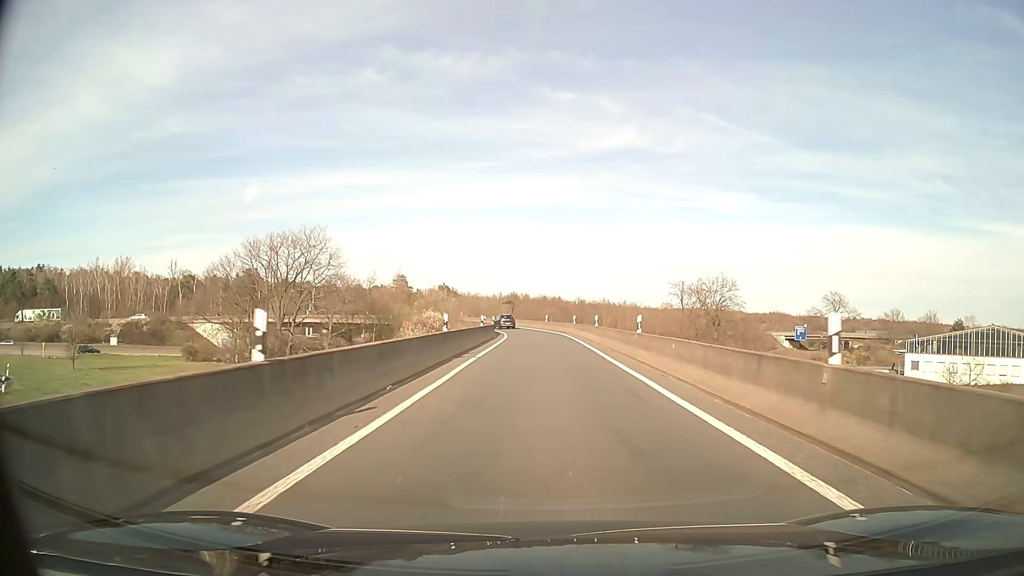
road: motorway_link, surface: asphalt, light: Day
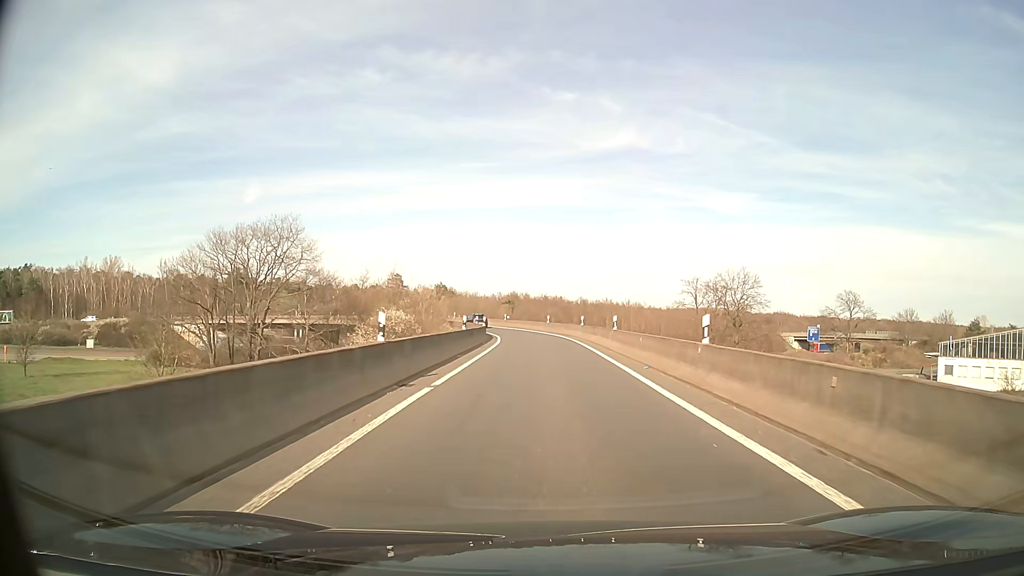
(0.0, +8.9) m; 0°
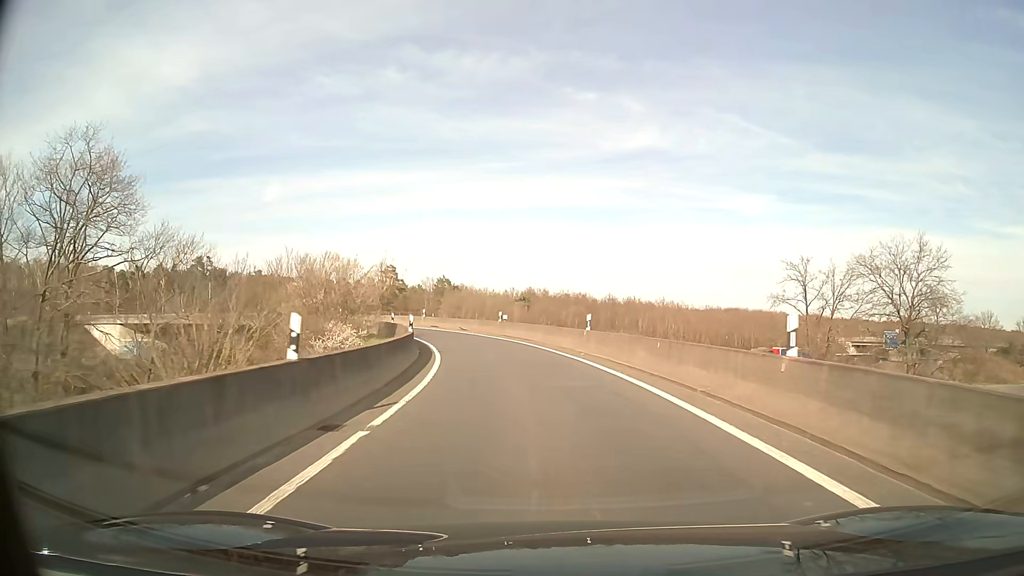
(-0.4, +34.8) m; -2°
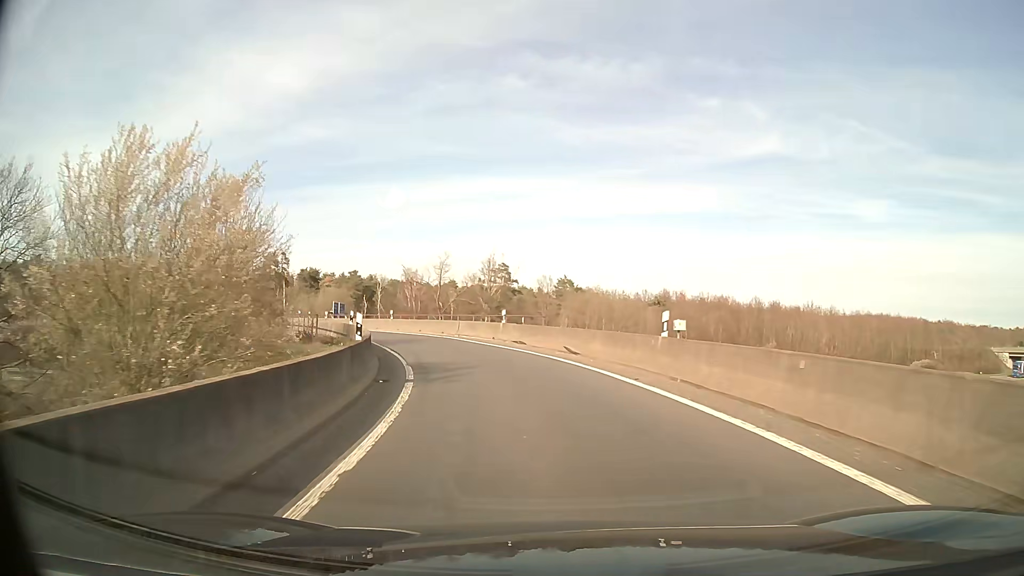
(-2.1, +25.6) m; -11°
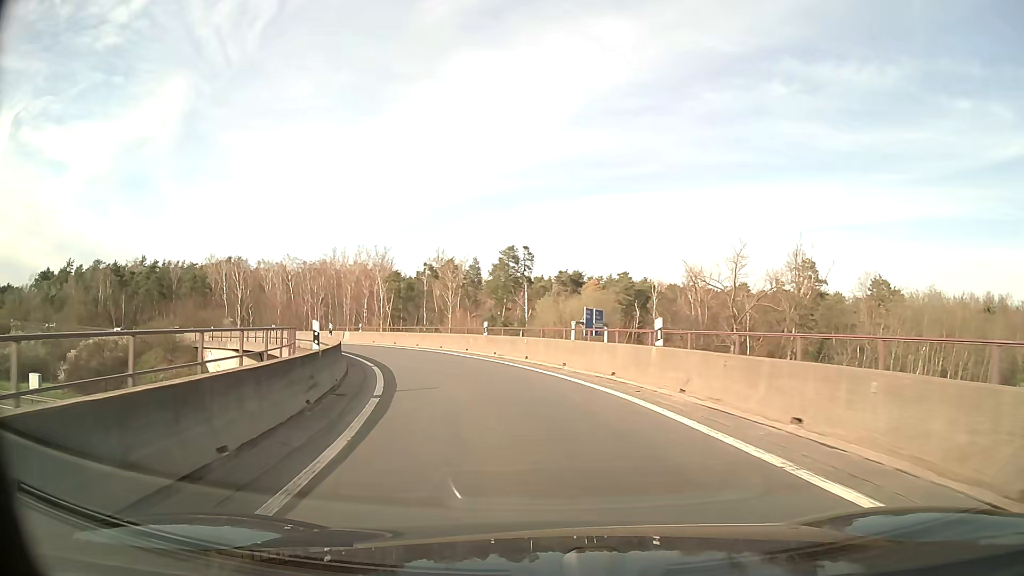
(-6.5, +32.8) m; -24°
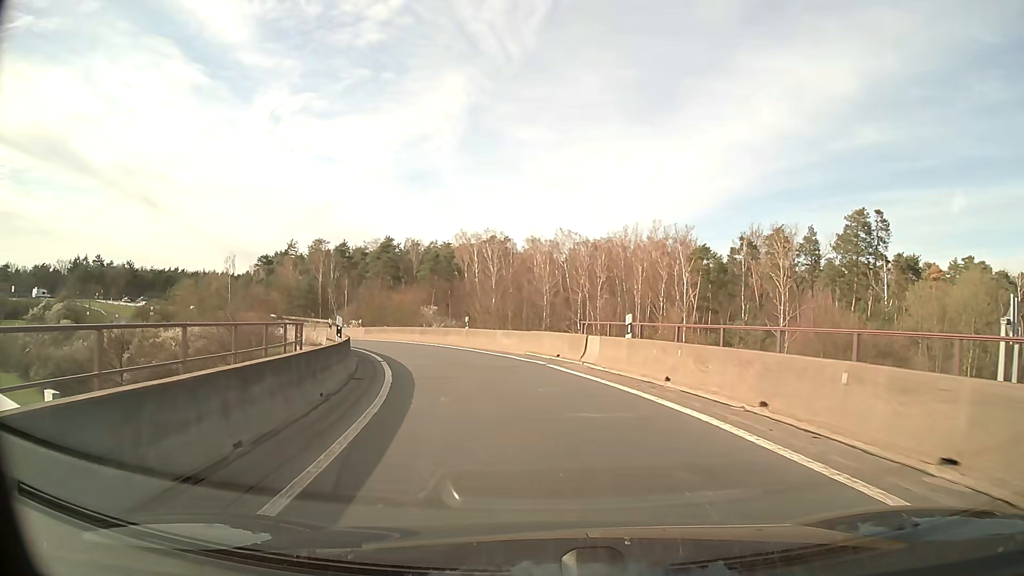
(-7.2, +32.3) m; -25°
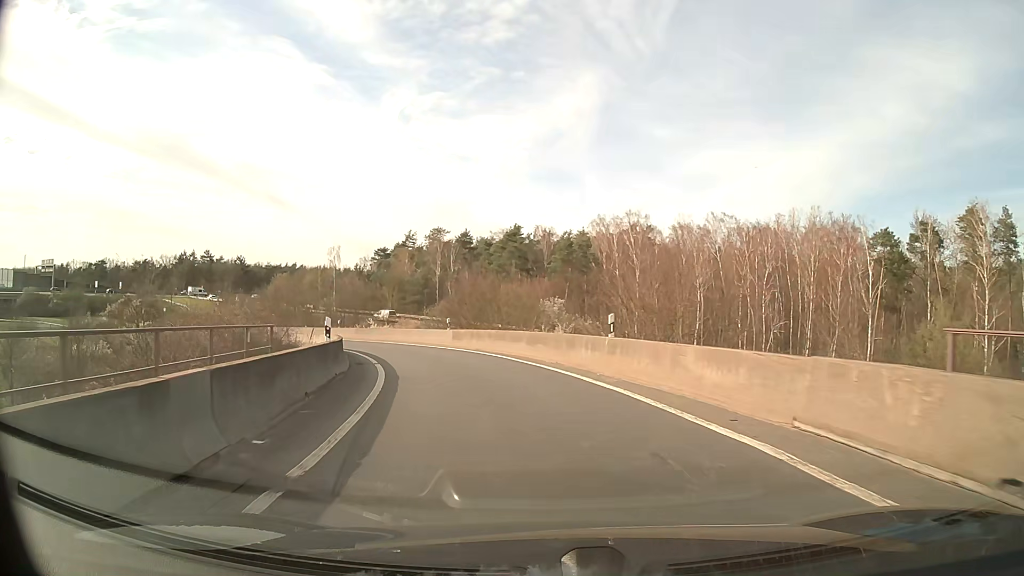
(-1.7, +16.4) m; -12°
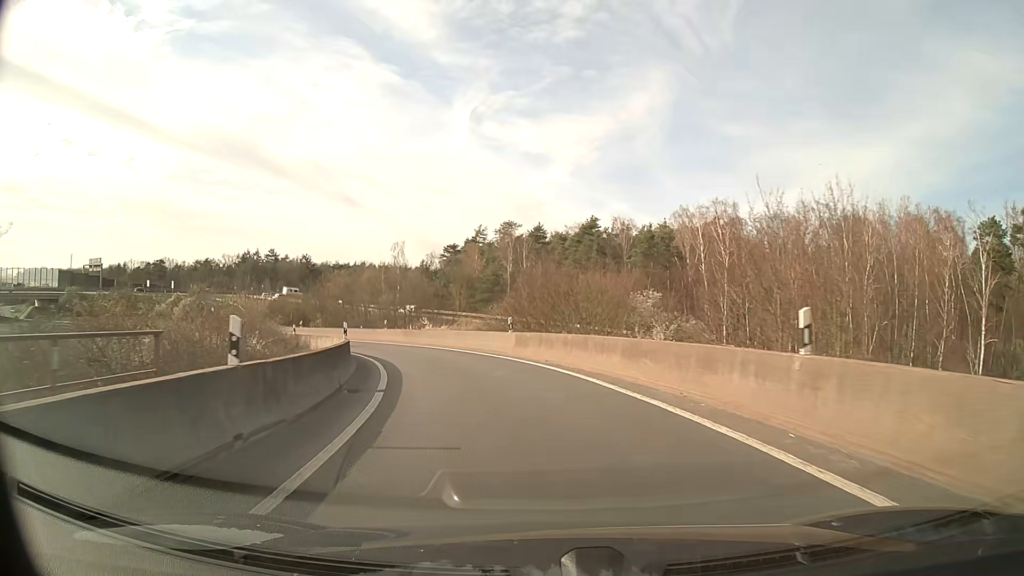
(-0.5, +8.2) m; -7°
(-1, +10) (-2, +20) (-6, +29) (-10, +38) (-15, +47) (-22, +54) (-29, +61) (-38, +67) (-47, +71) (-56, +74) m
